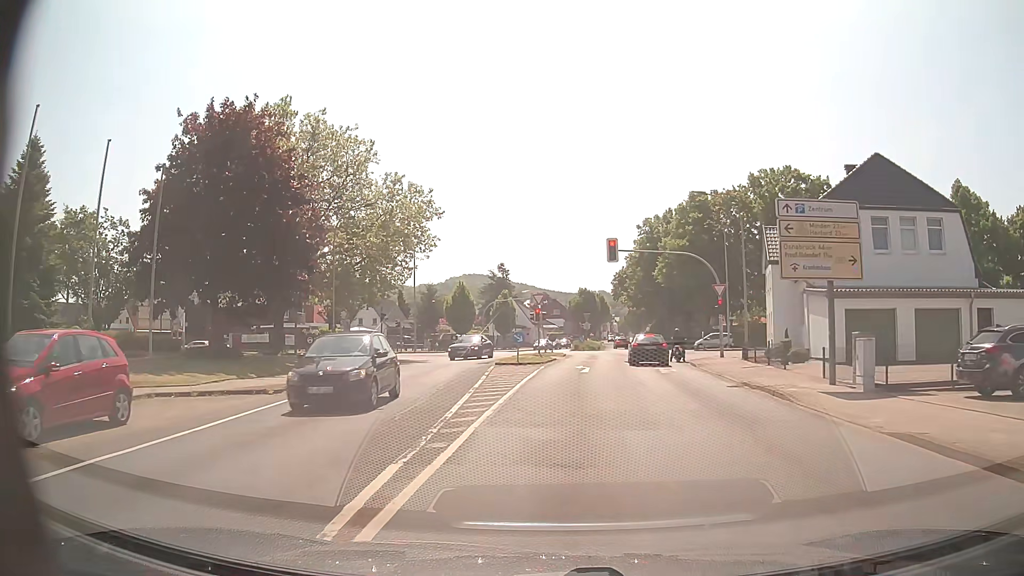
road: unclassified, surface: asphalt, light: Day
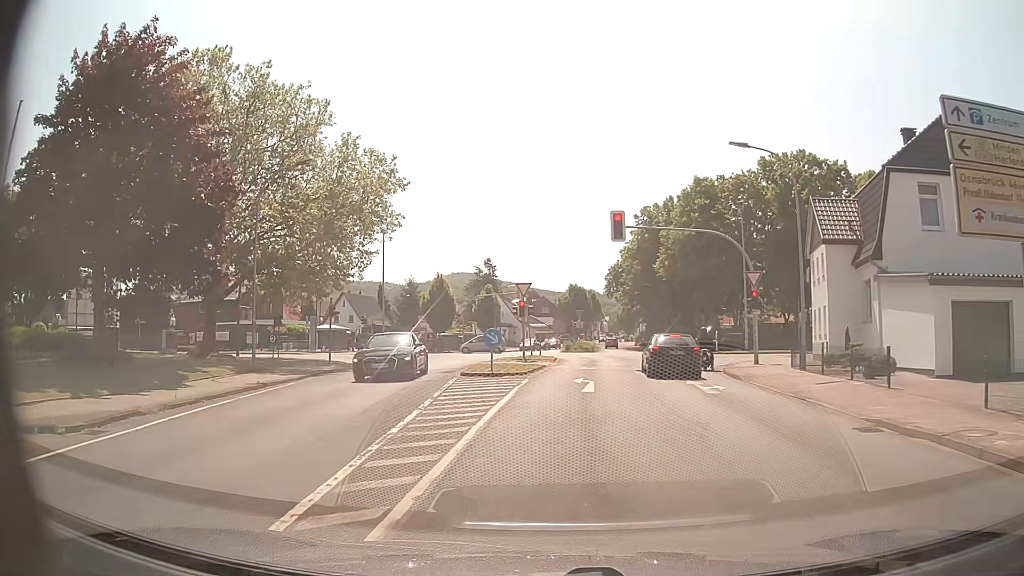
(+0.1, +8.4) m; +1°
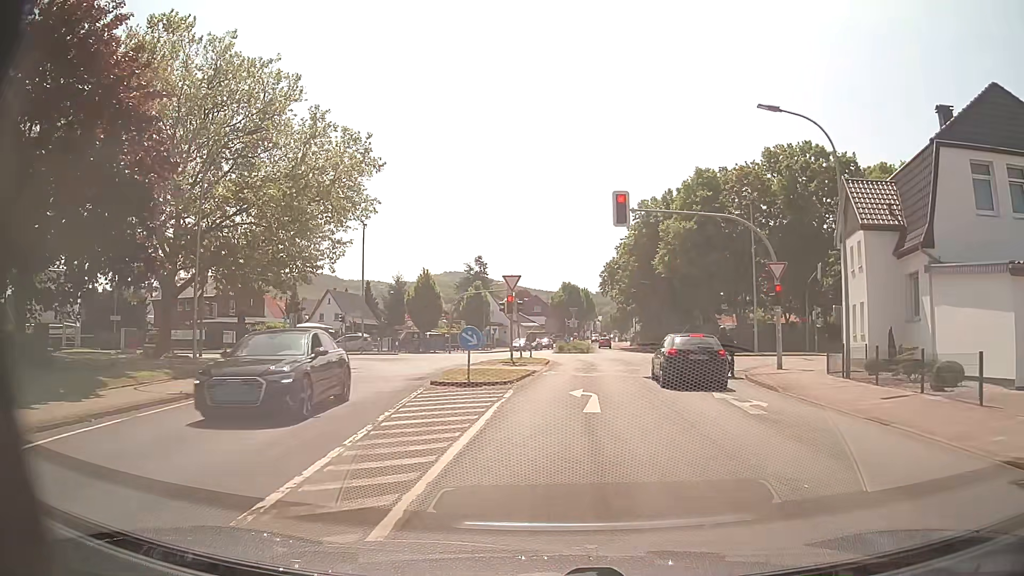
(0.0, +4.1) m; +1°
